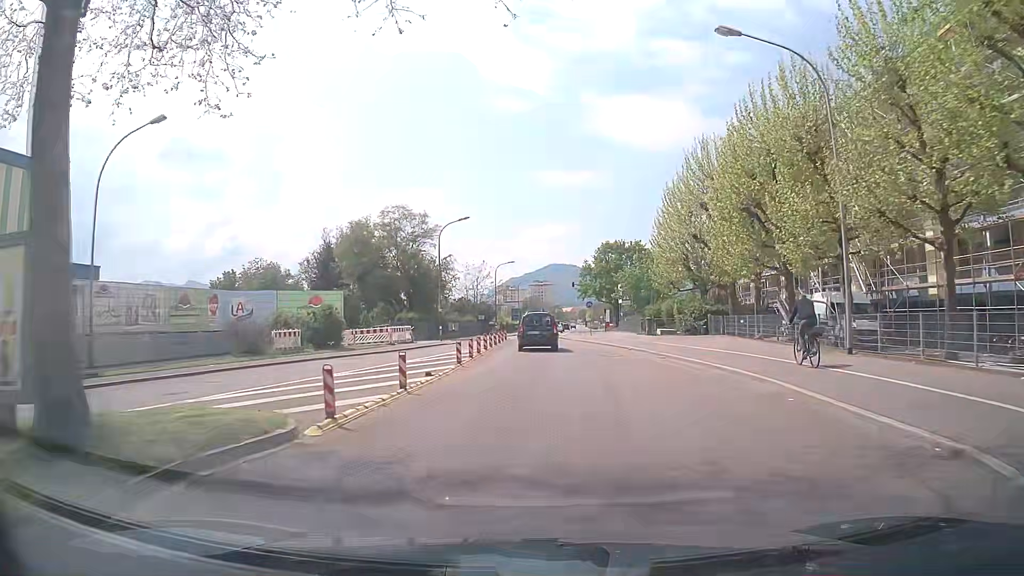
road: secondary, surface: asphalt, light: Day
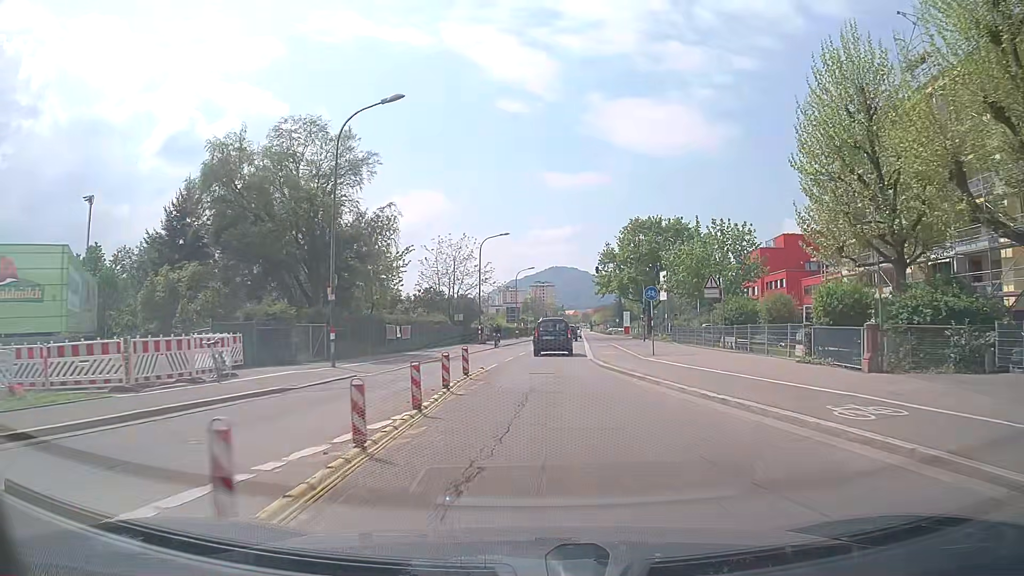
(-0.1, +28.4) m; 0°
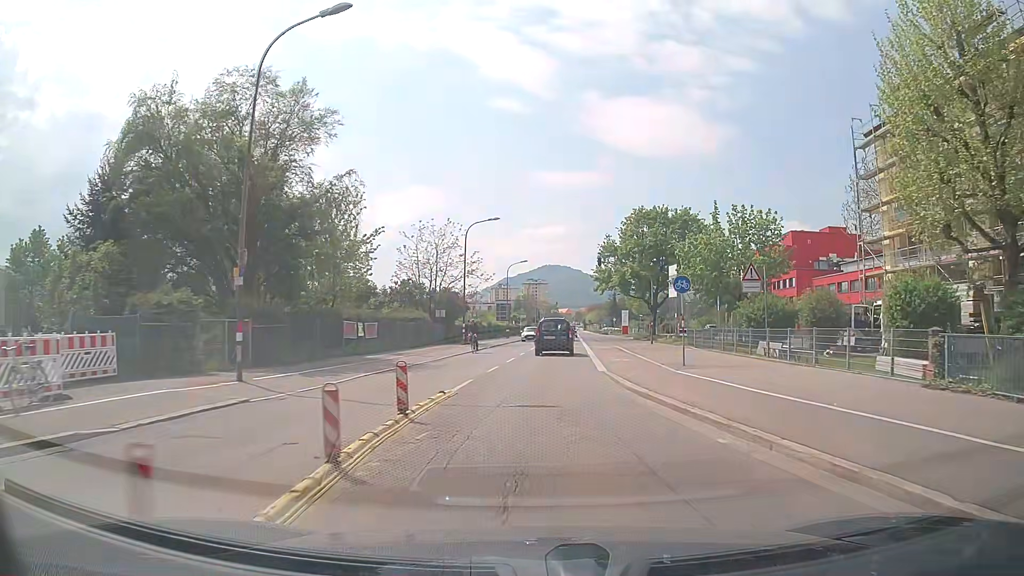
(0.0, +7.1) m; 0°
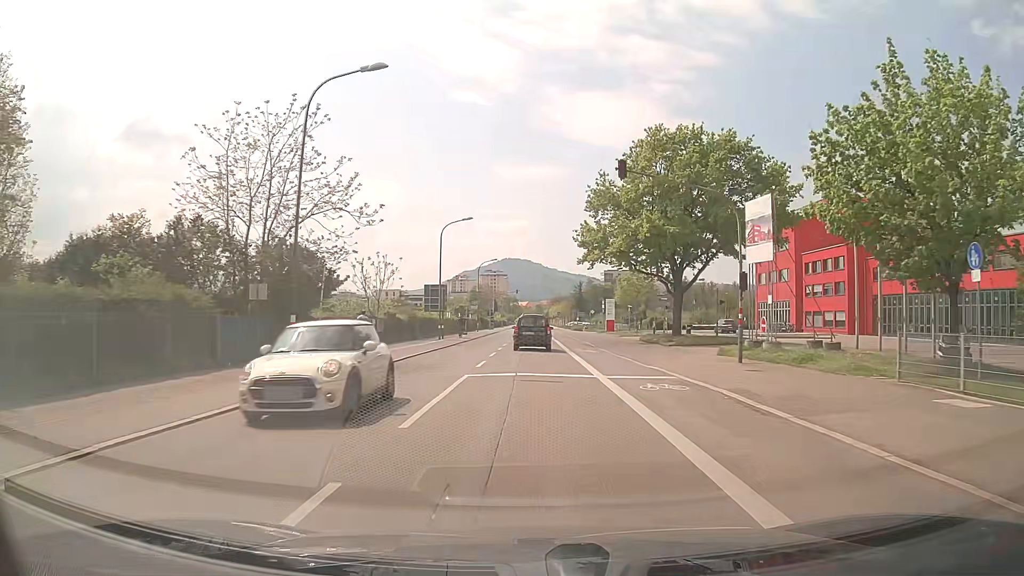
(+1.0, +28.7) m; +4°
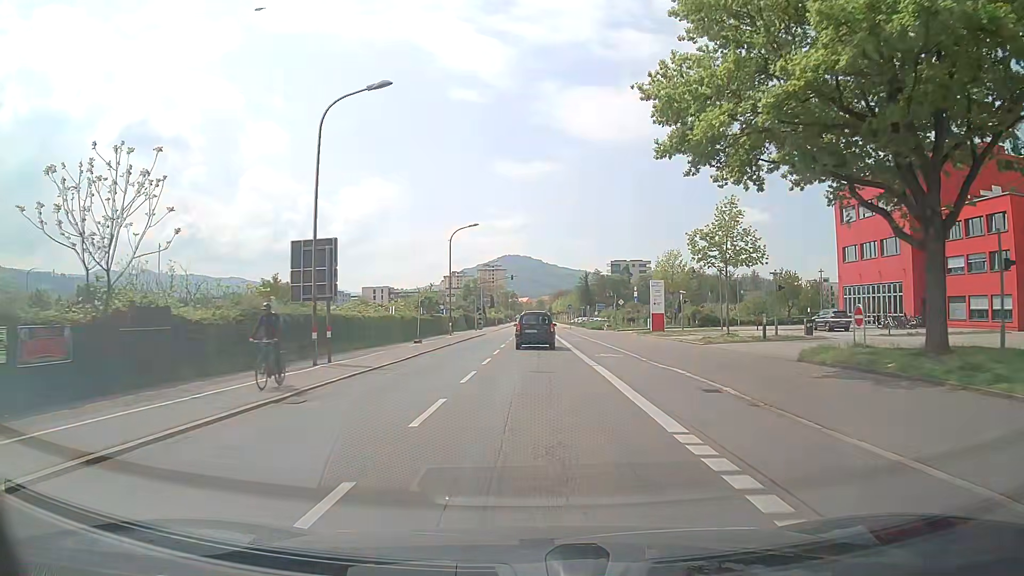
(0.0, +29.7) m; 0°
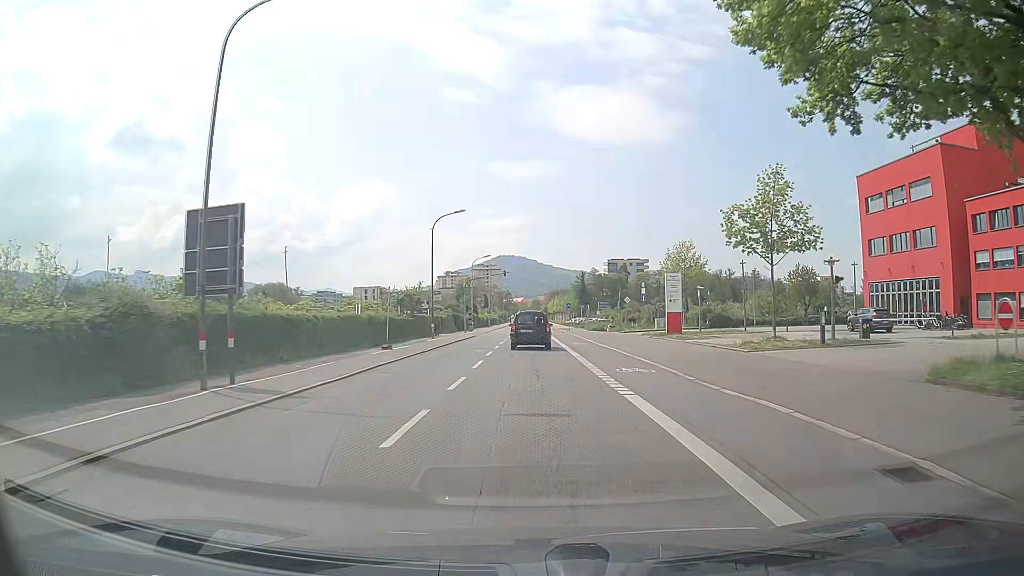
(0.0, +7.4) m; 0°
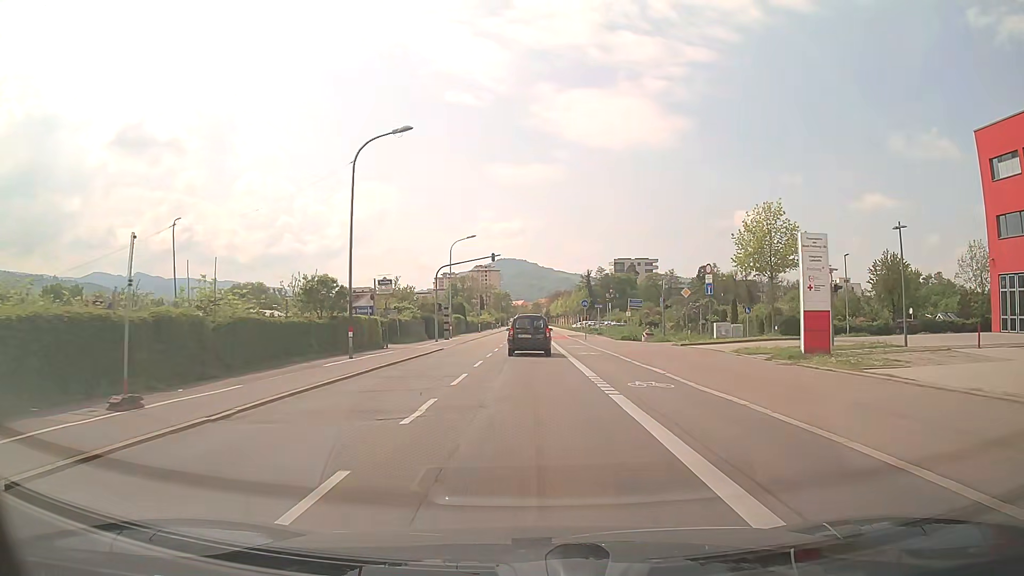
(+0.1, +22.1) m; 0°
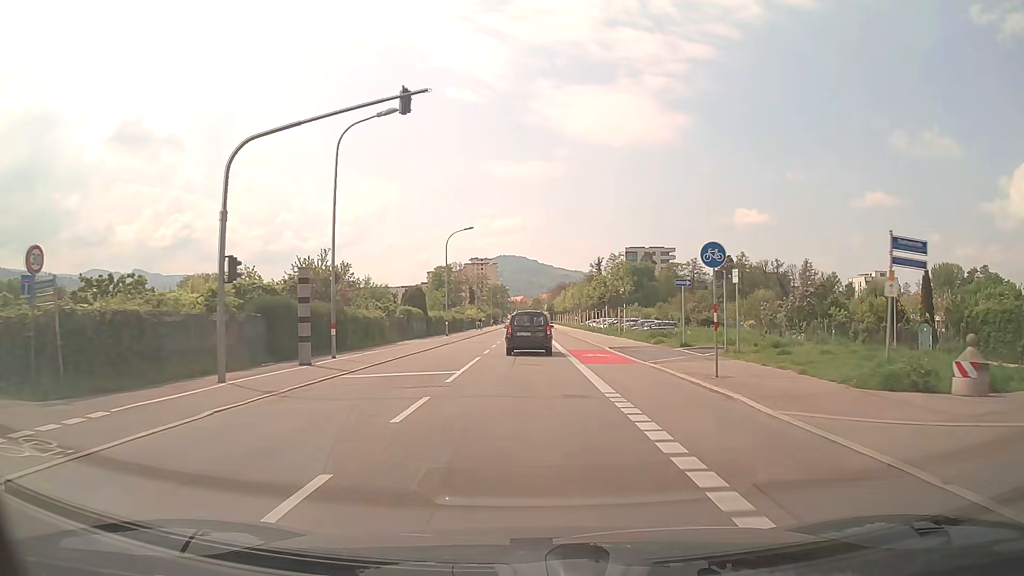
(-0.1, +36.4) m; 0°
